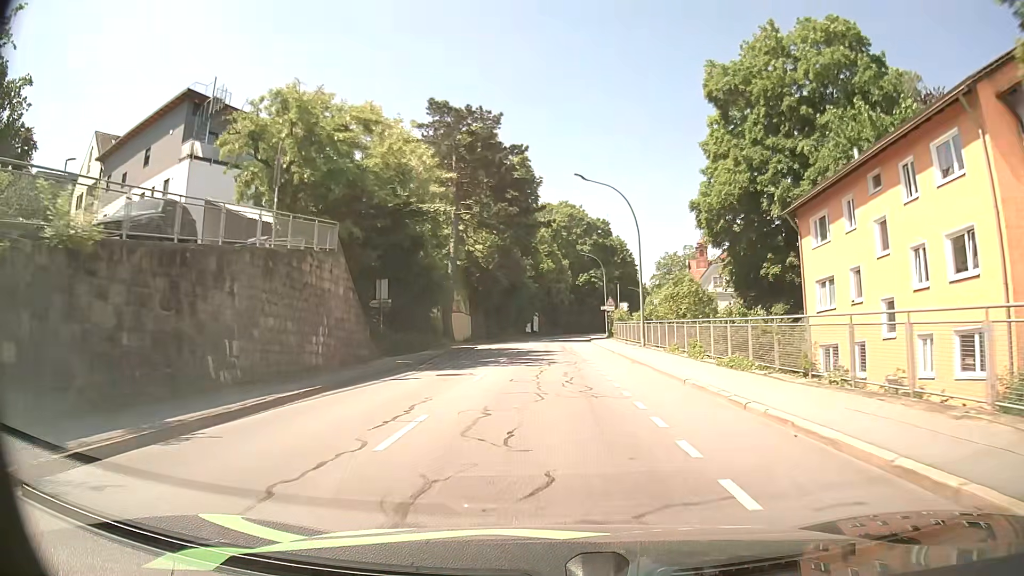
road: tertiary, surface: asphalt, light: Day
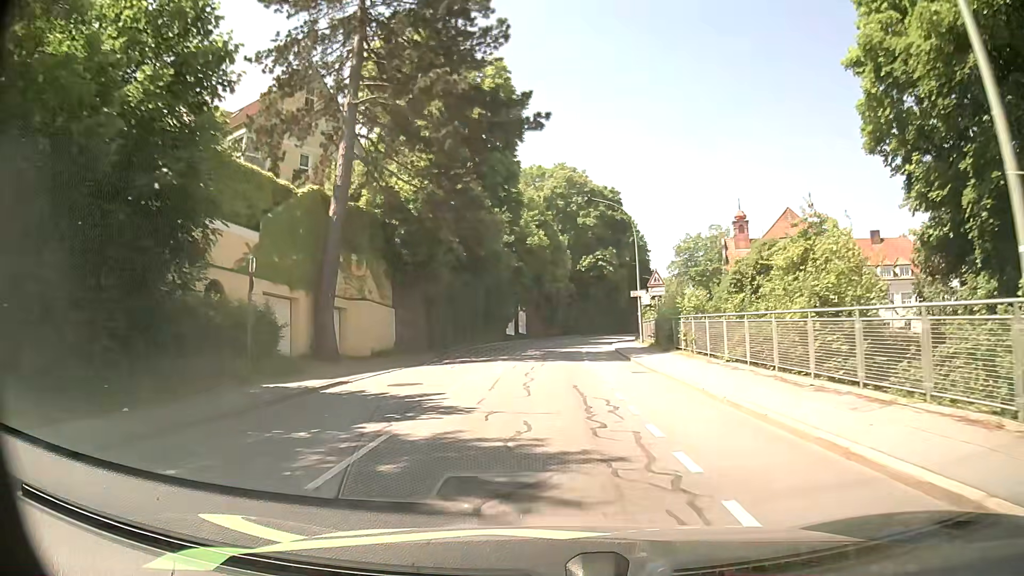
(+0.3, +28.8) m; +1°
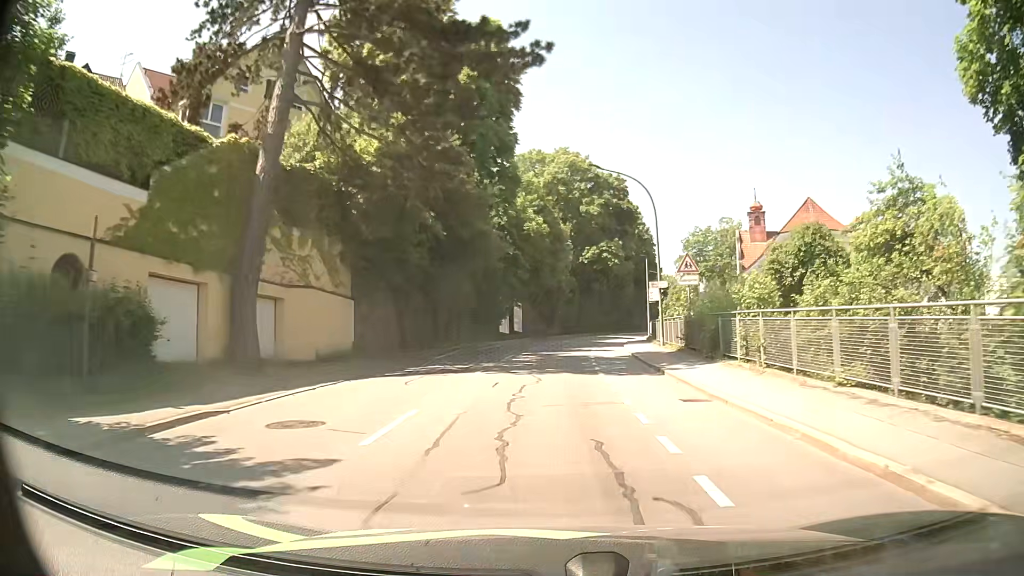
(0.0, +7.2) m; 0°
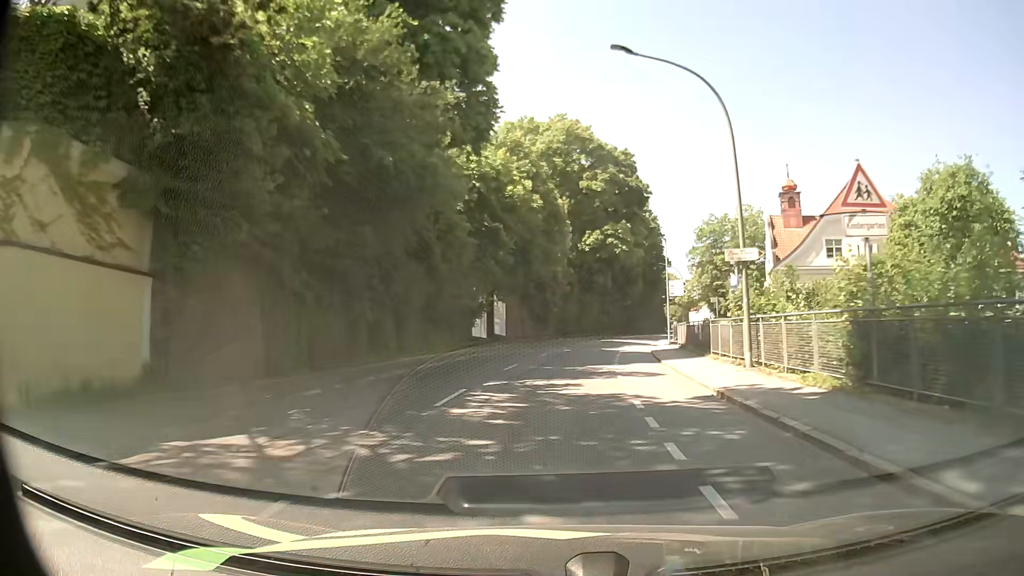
(0.0, +14.4) m; 0°
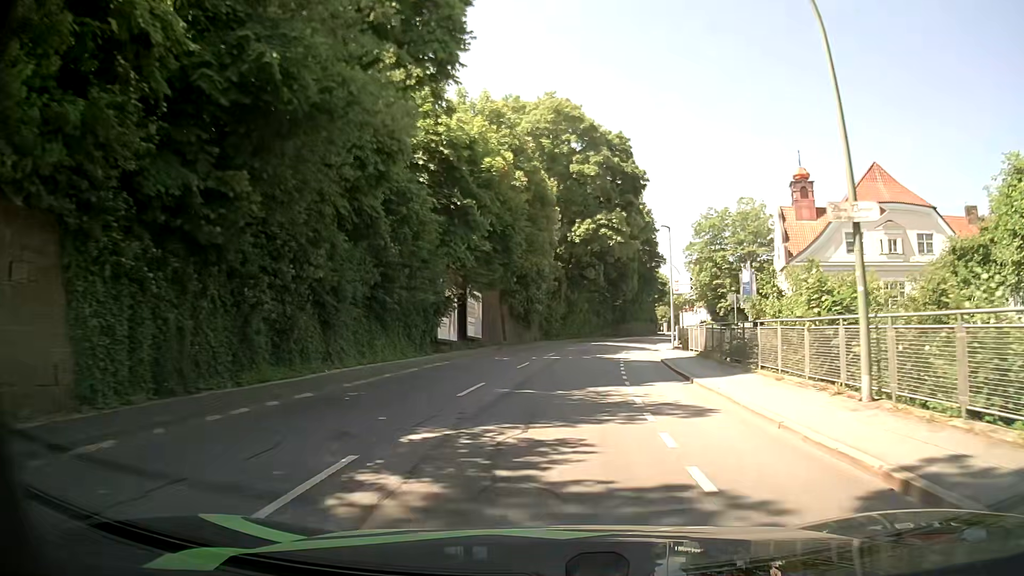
(+0.1, +7.2) m; +1°
